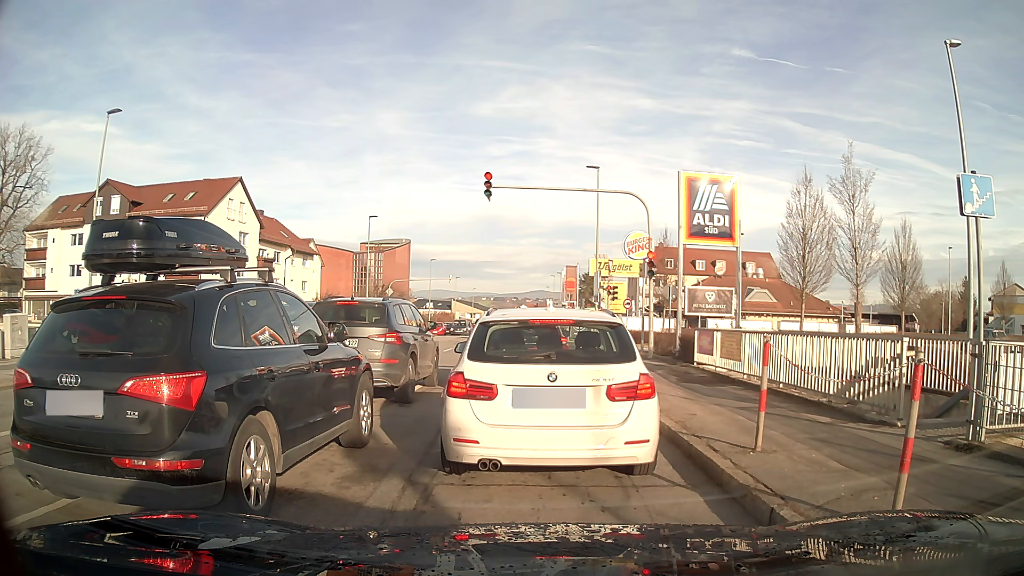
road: tertiary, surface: asphalt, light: Day
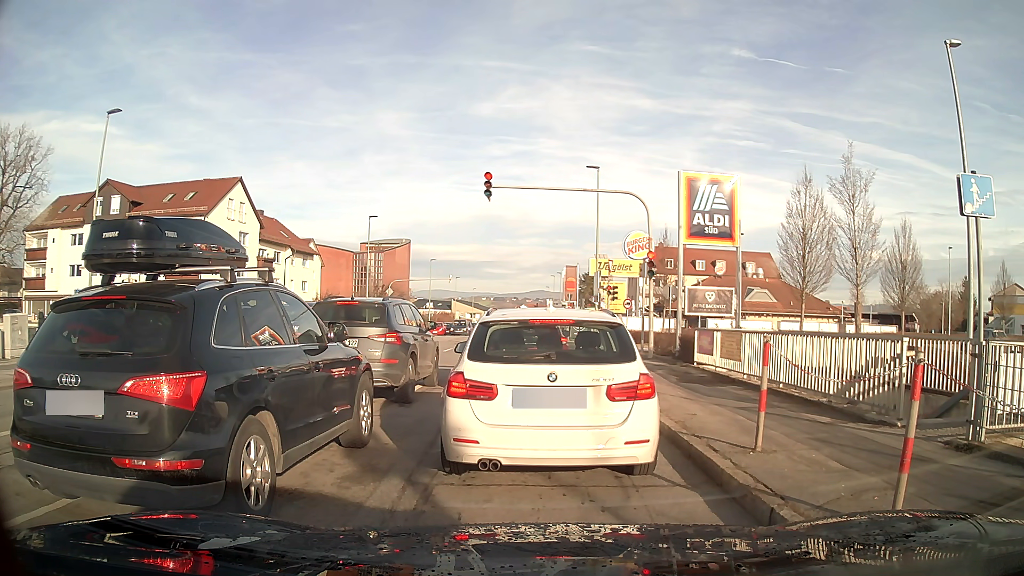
(0.0, 0.0) m; 0°
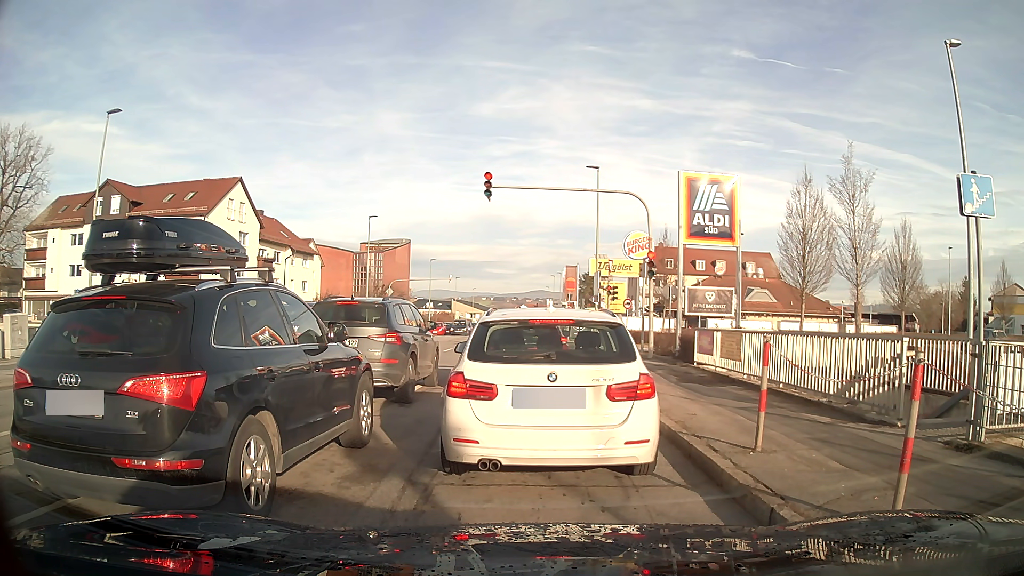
(0.0, 0.0) m; 0°
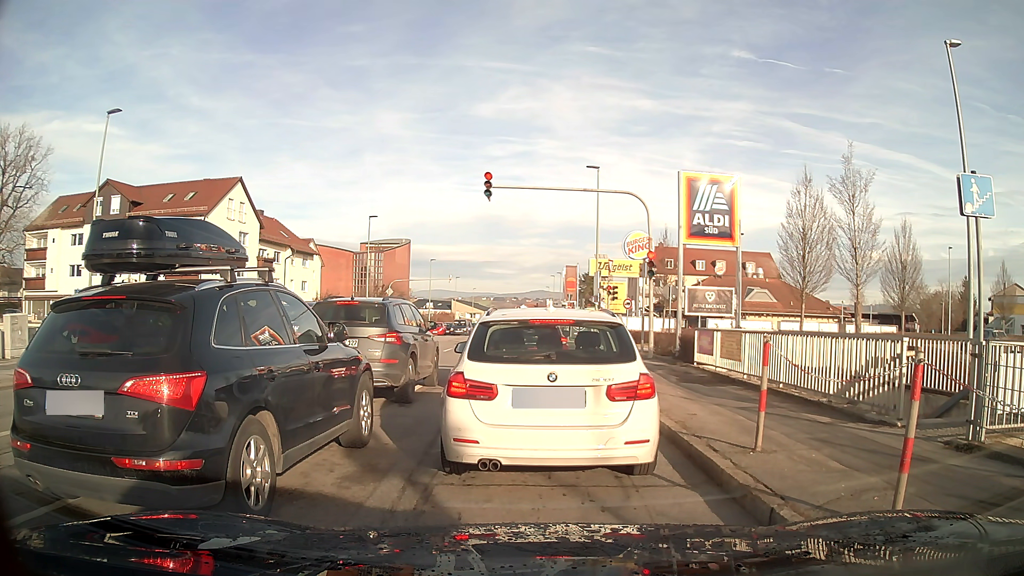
(0.0, 0.0) m; 0°
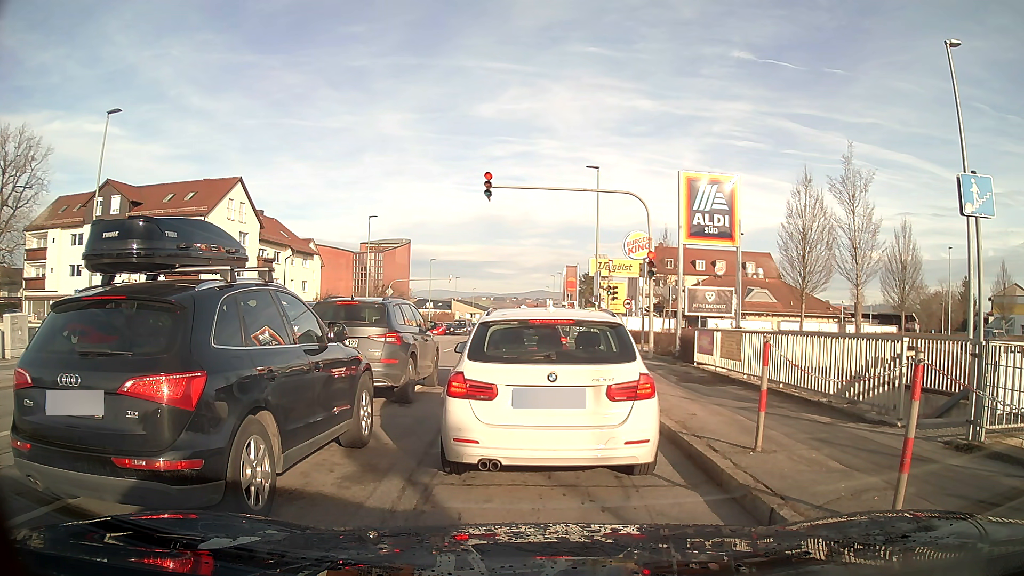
(0.0, 0.0) m; 0°
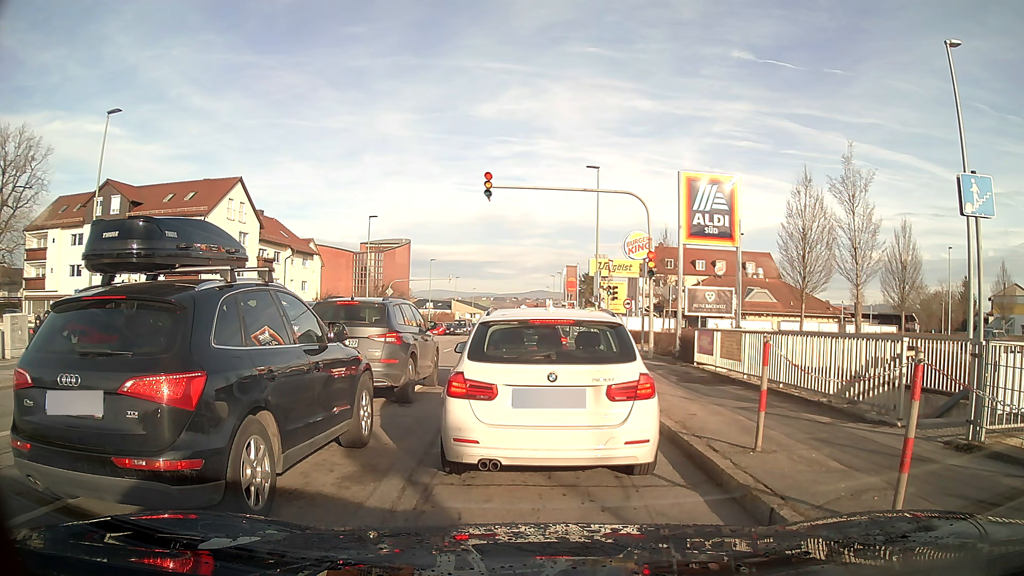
(0.0, 0.0) m; 0°
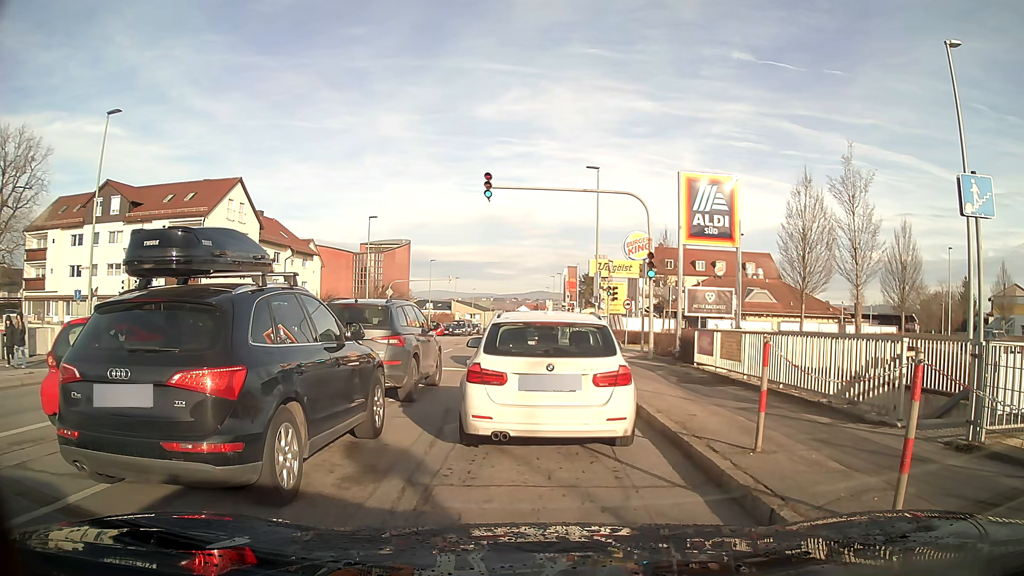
(0.0, 0.0) m; 0°
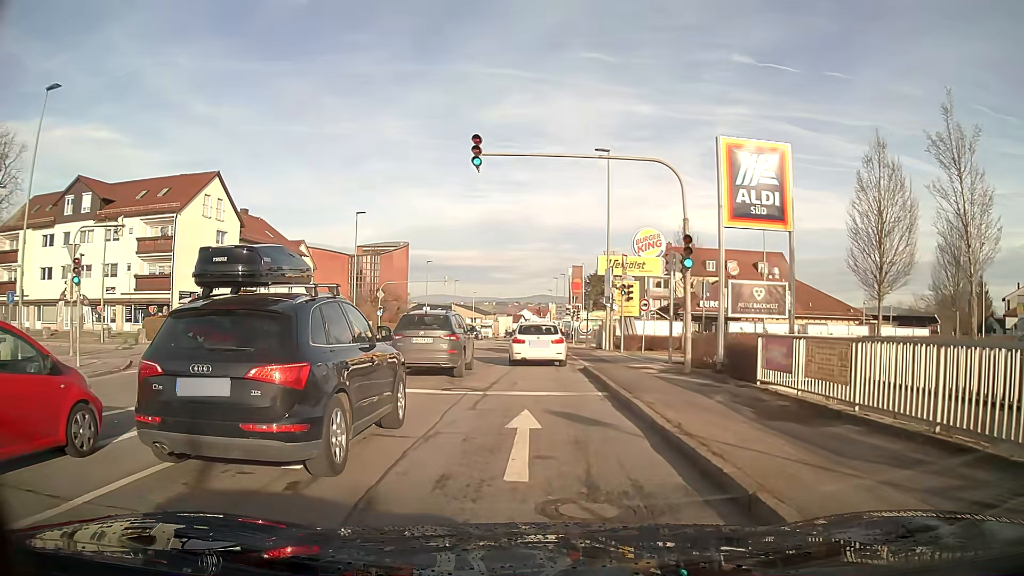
(-0.1, +5.3) m; -1°
(0, +10) (0, +20) (0, +30) (0, +40) (0, +50) (0, +60) (0, +70) (0, +80) (0, +90) (0, +100) m
